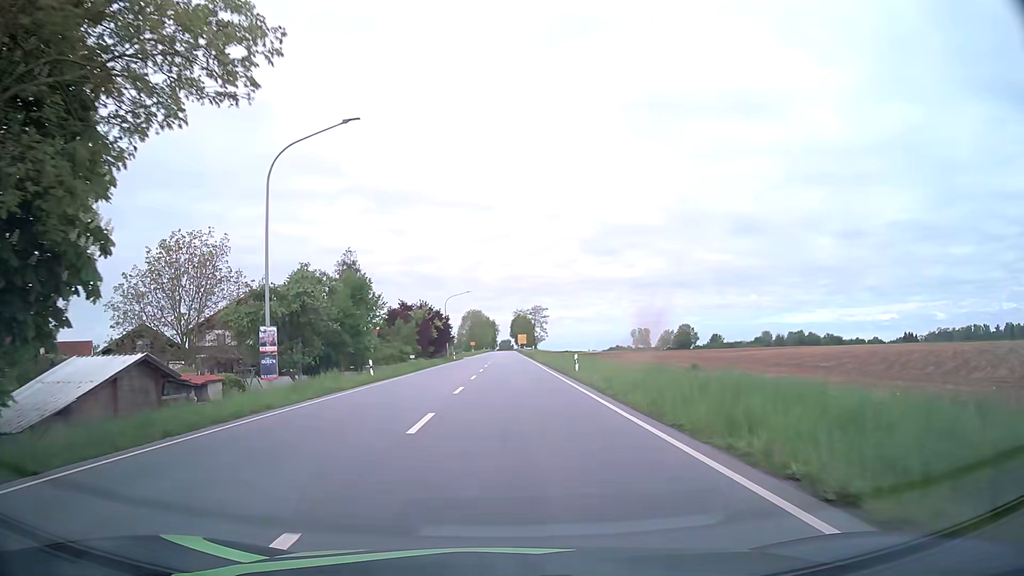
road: primary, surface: asphalt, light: Day
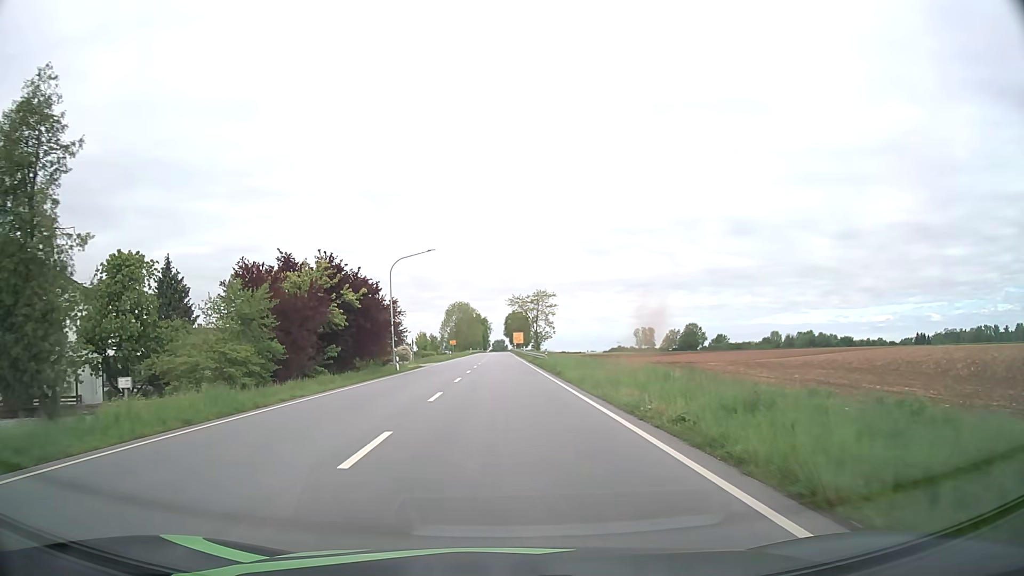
(+0.3, +39.6) m; +1°
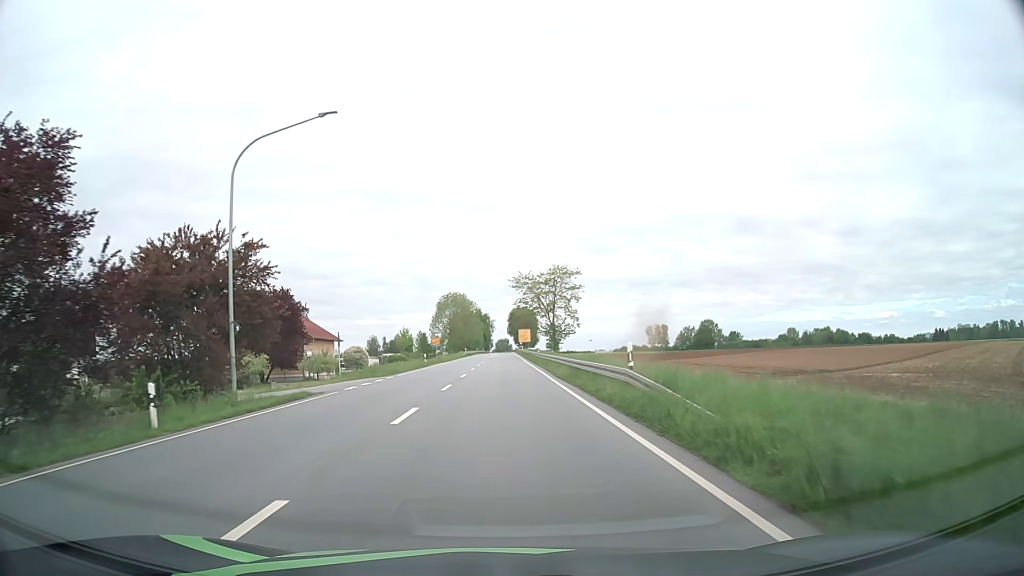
(-0.1, +31.9) m; 0°
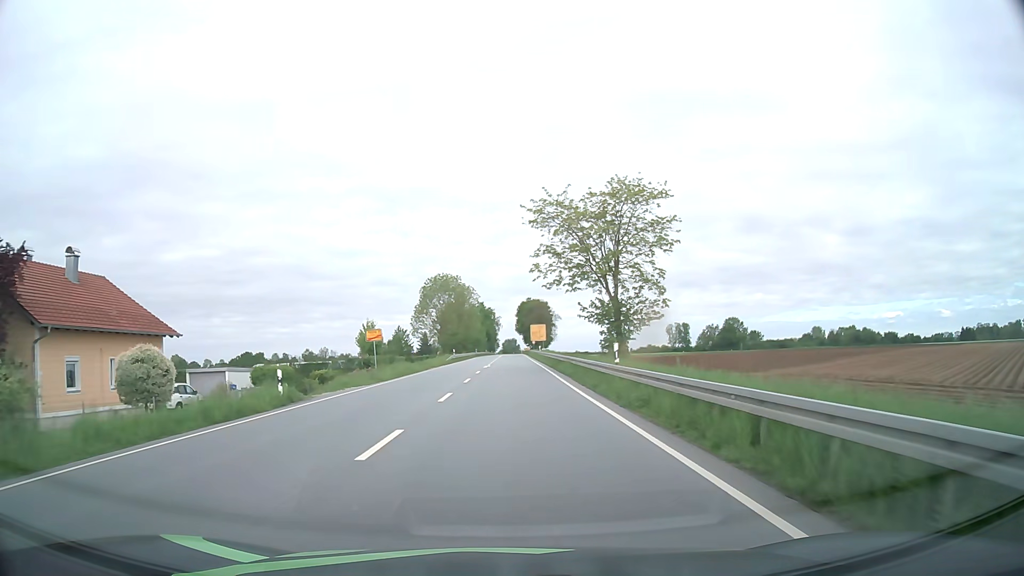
(-0.3, +40.1) m; -1°
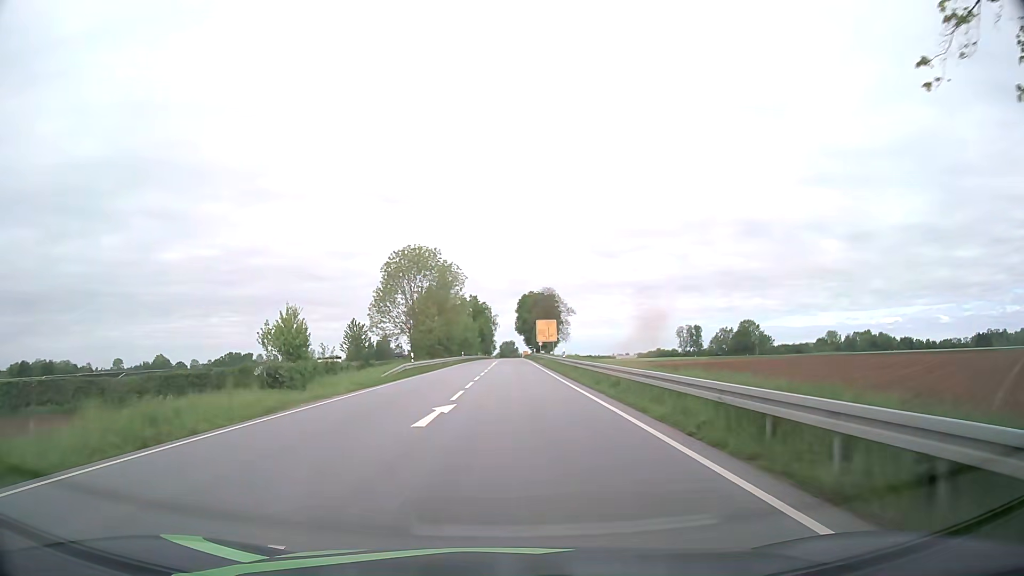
(-0.1, +34.0) m; 0°
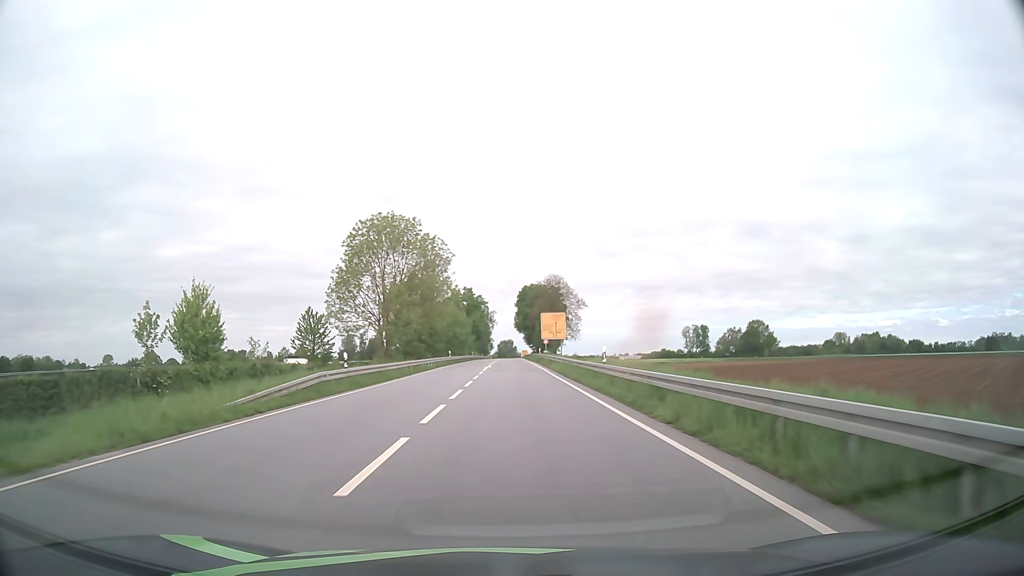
(0.0, +18.6) m; 0°
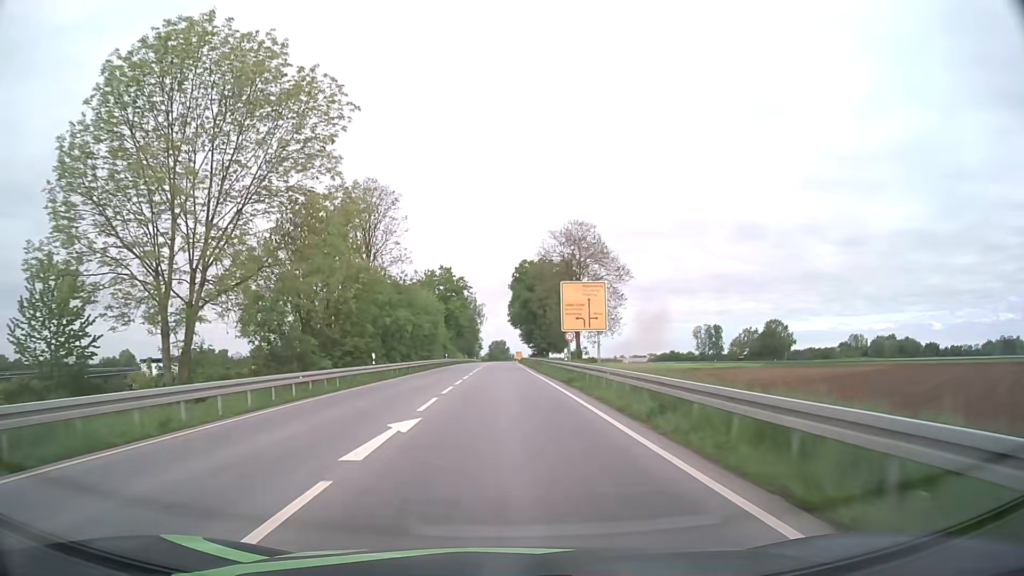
(+0.3, +39.7) m; +1°
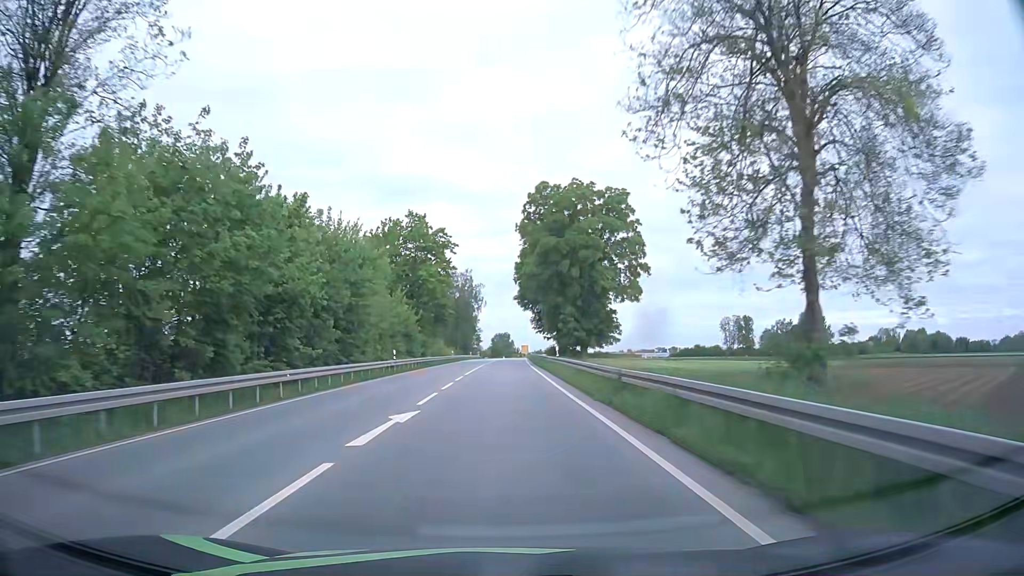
(0.0, +41.4) m; 0°
